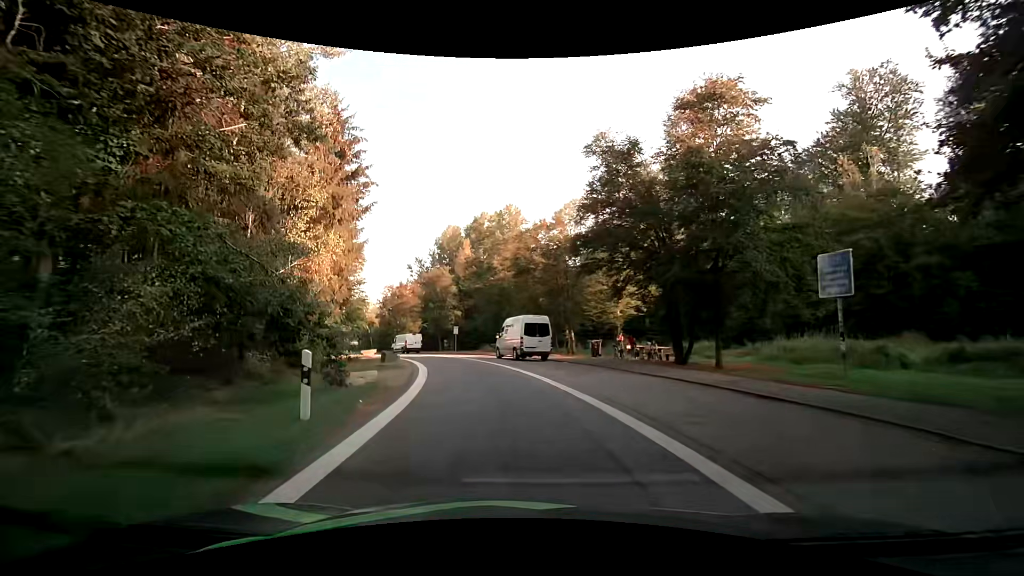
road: service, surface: asphalt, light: Day
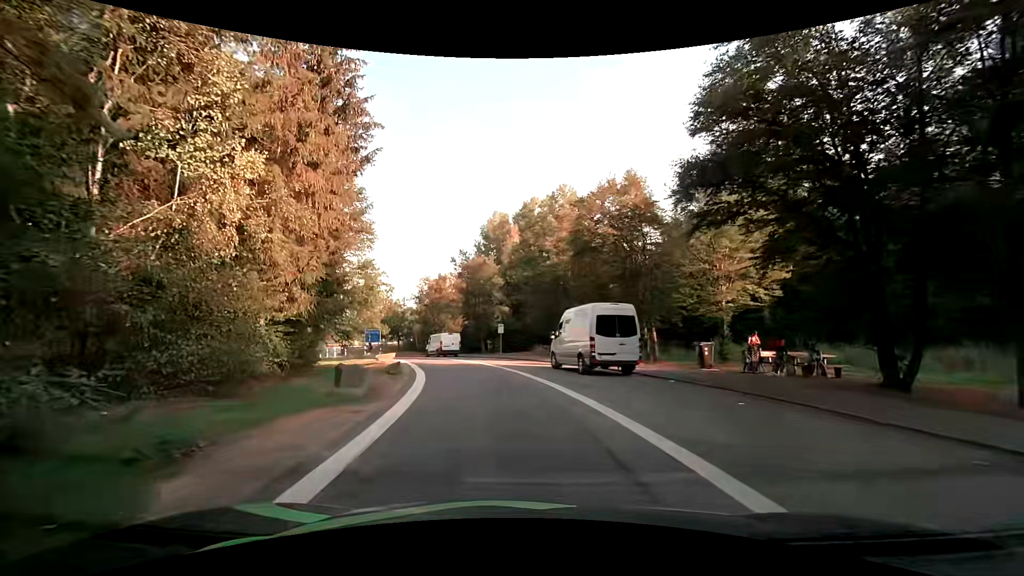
(-0.3, +10.3) m; -4°
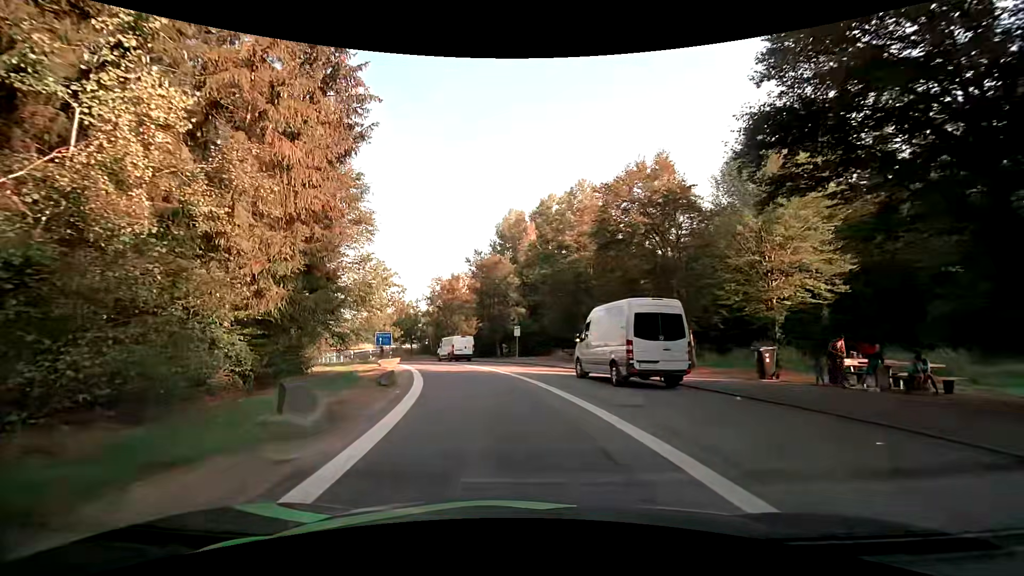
(-0.1, +3.5) m; -2°
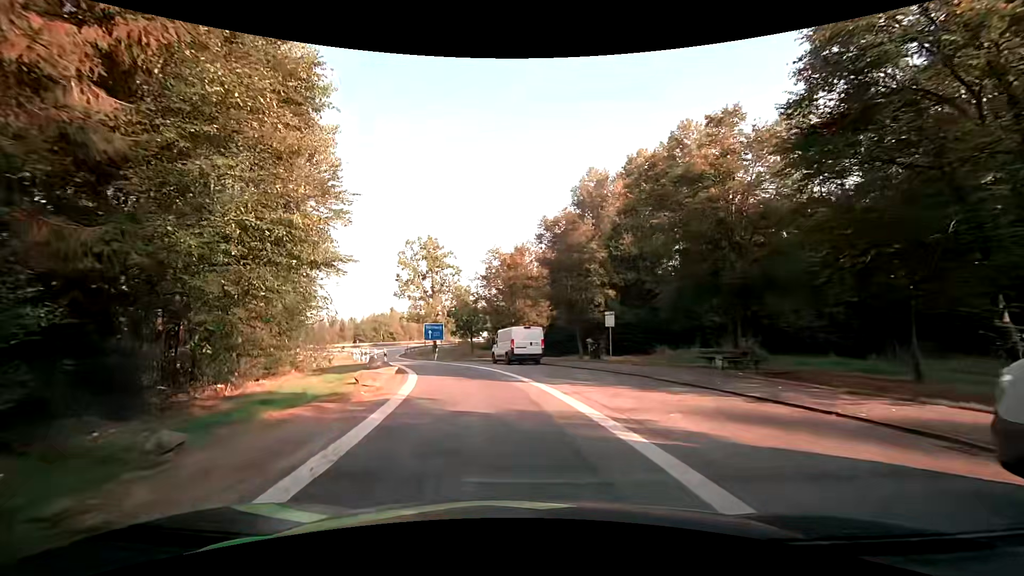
(-1.2, +14.8) m; -8°
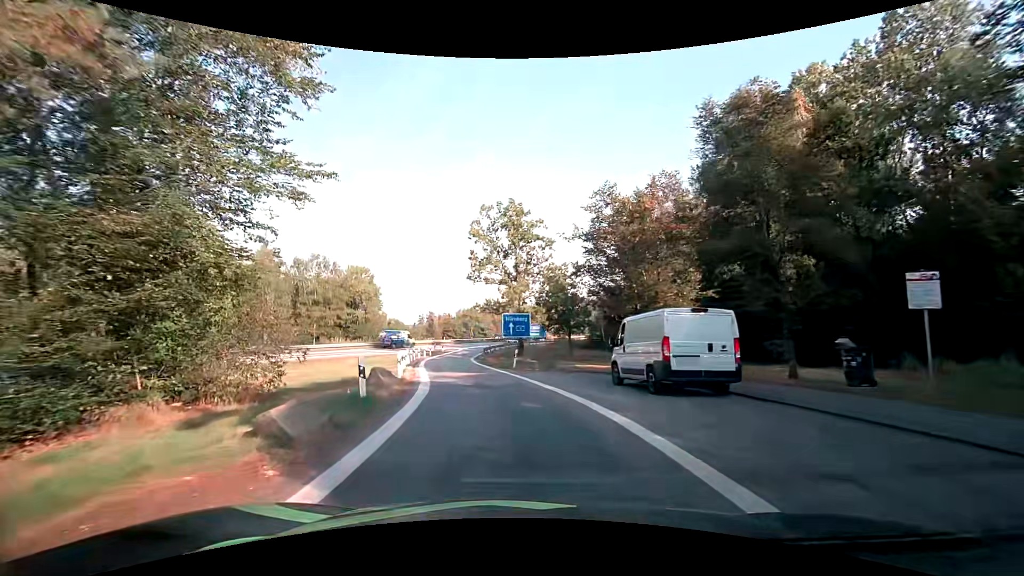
(-1.7, +15.9) m; -11°
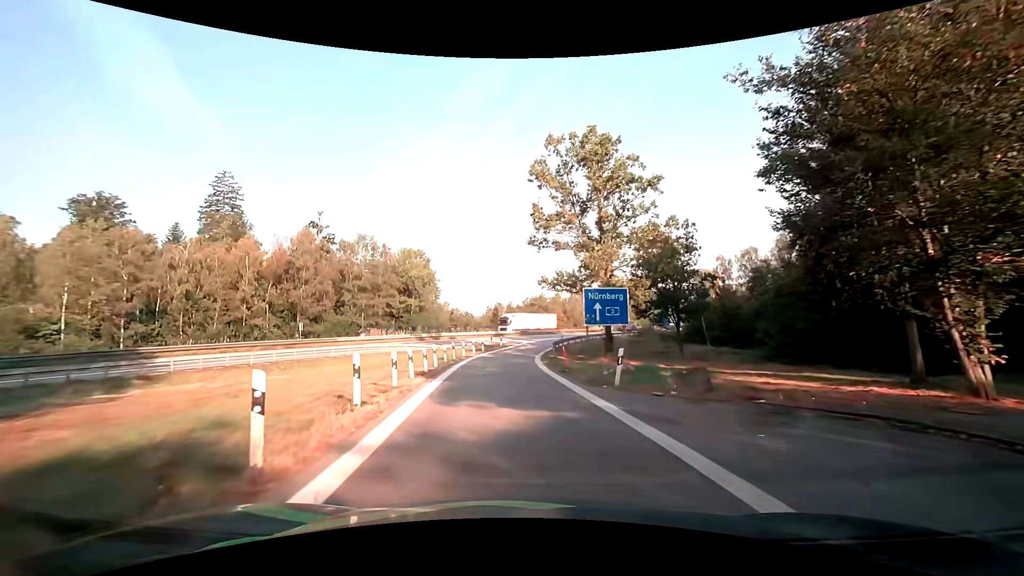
(-1.1, +13.9) m; -8°
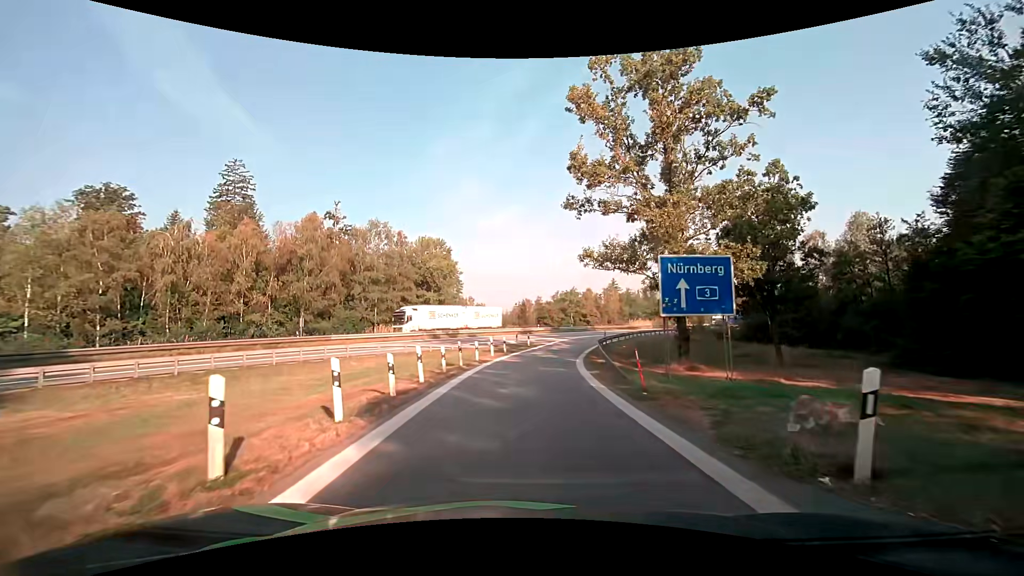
(-0.4, +8.7) m; -3°
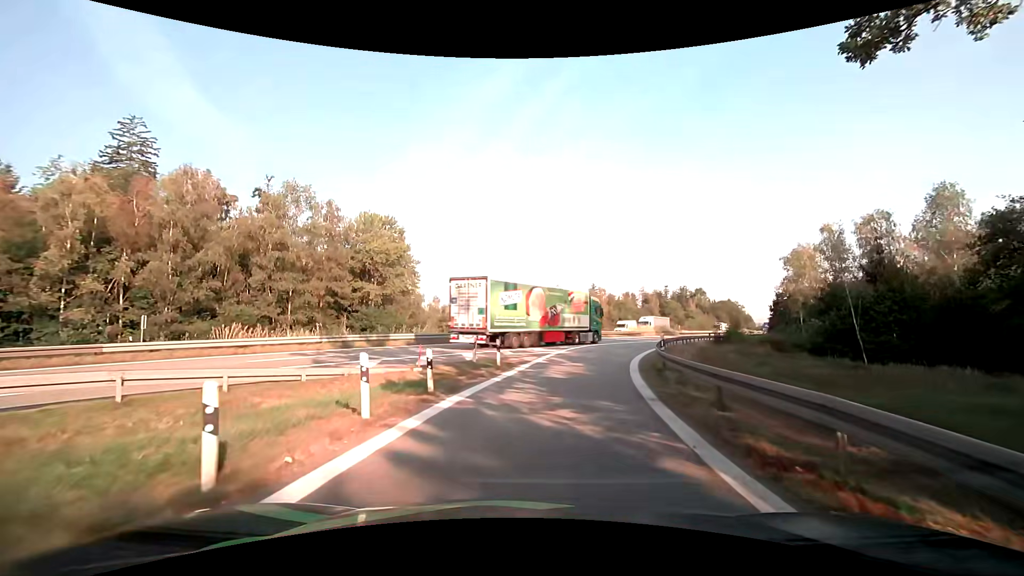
(0.0, +19.2) m; +2°
(0, +10) (+2, +20) (+4, +30) (+8, +39) (+12, +48) (+17, +56) (+23, +65) (+28, +74) (+32, +82) (+37, +91) m
